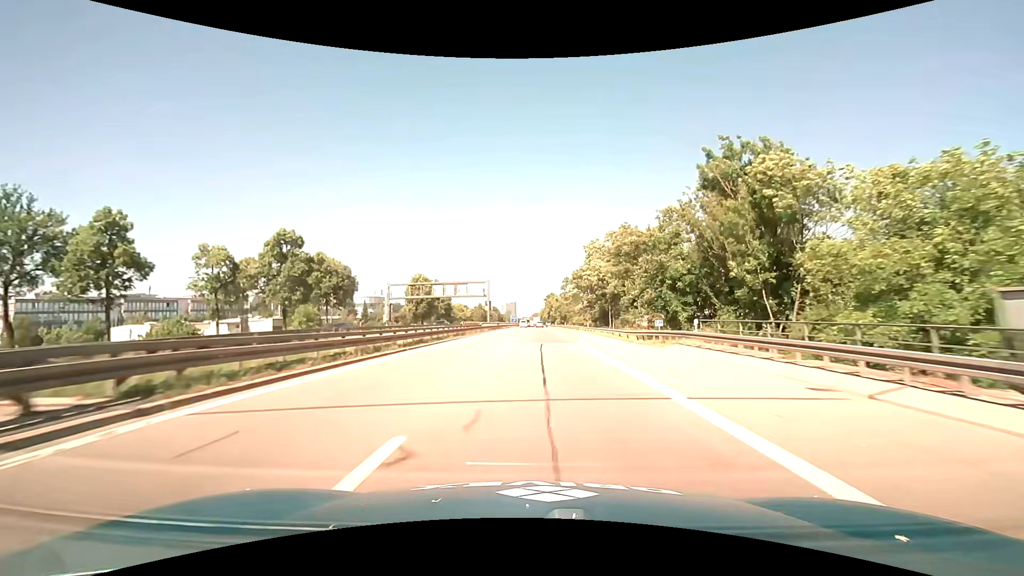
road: motorway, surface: asphalt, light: Day
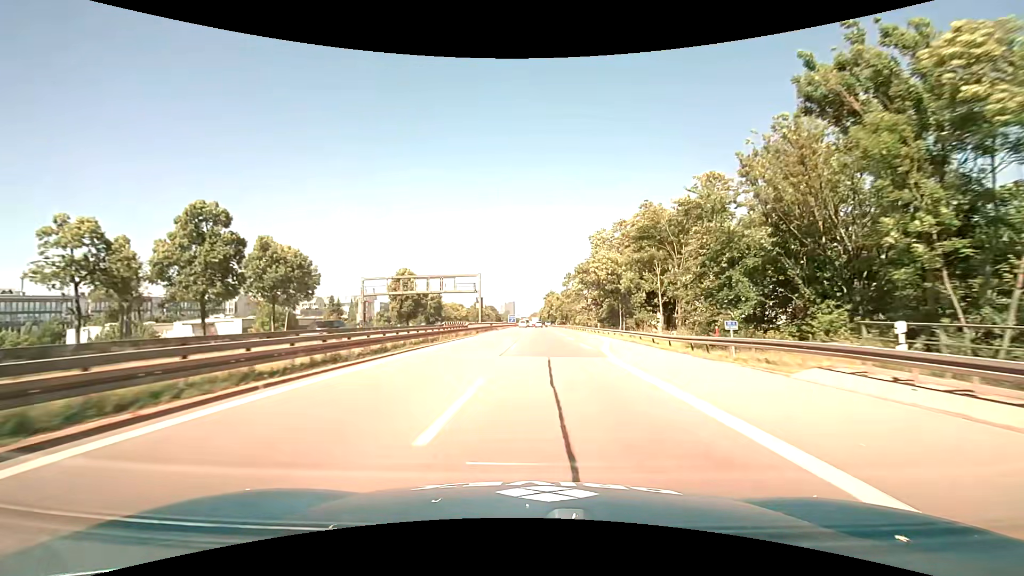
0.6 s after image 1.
(0.0, +12.1) m; 0°
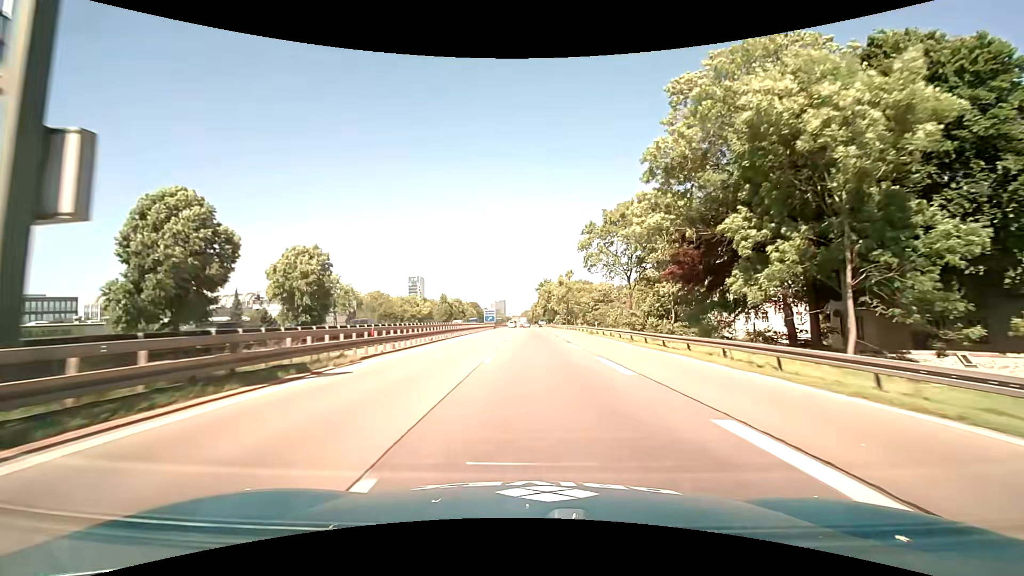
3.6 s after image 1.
(+1.0, +61.3) m; +1°
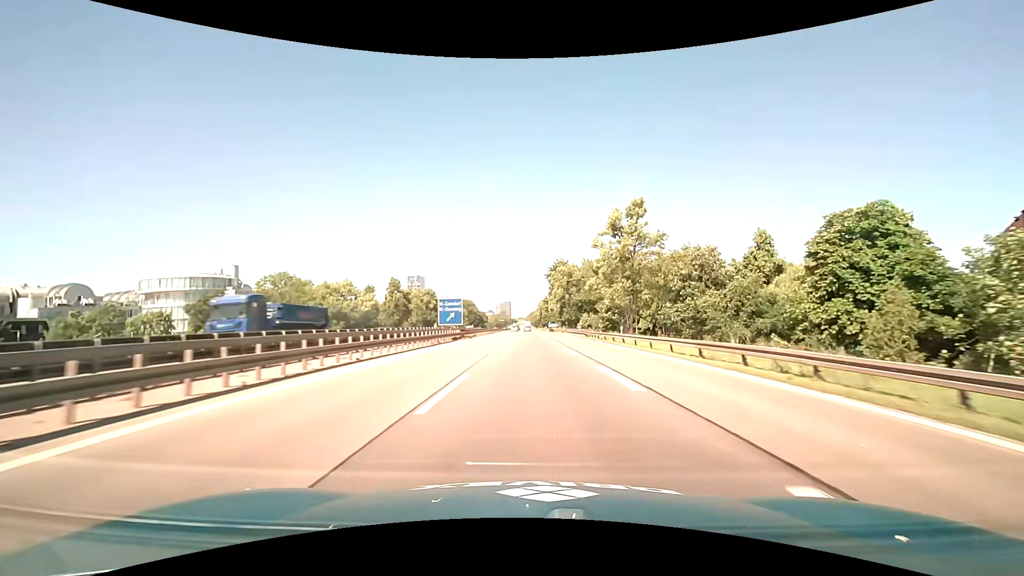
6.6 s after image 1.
(-0.2, +62.8) m; -1°
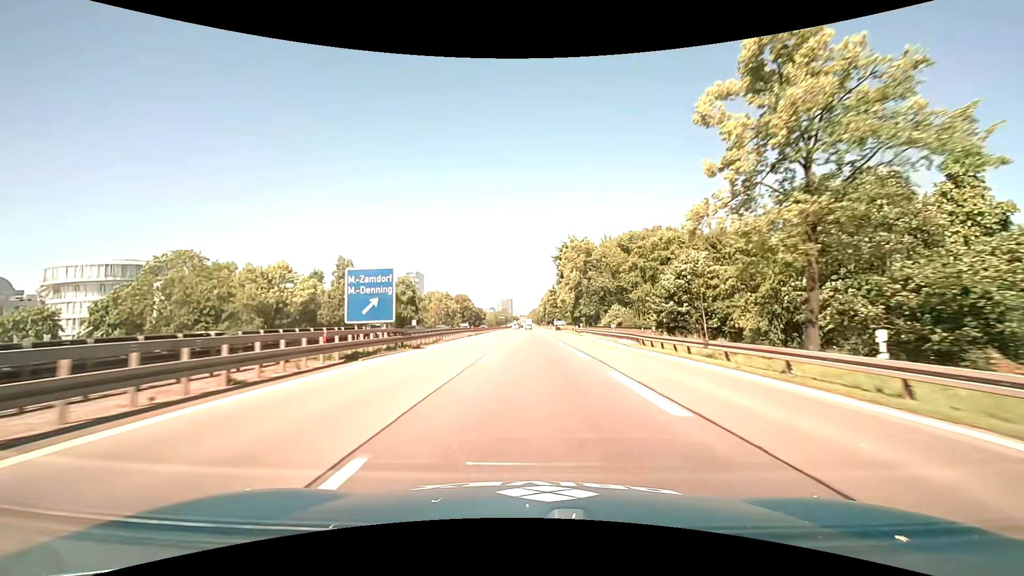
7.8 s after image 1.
(0.0, +27.2) m; 0°
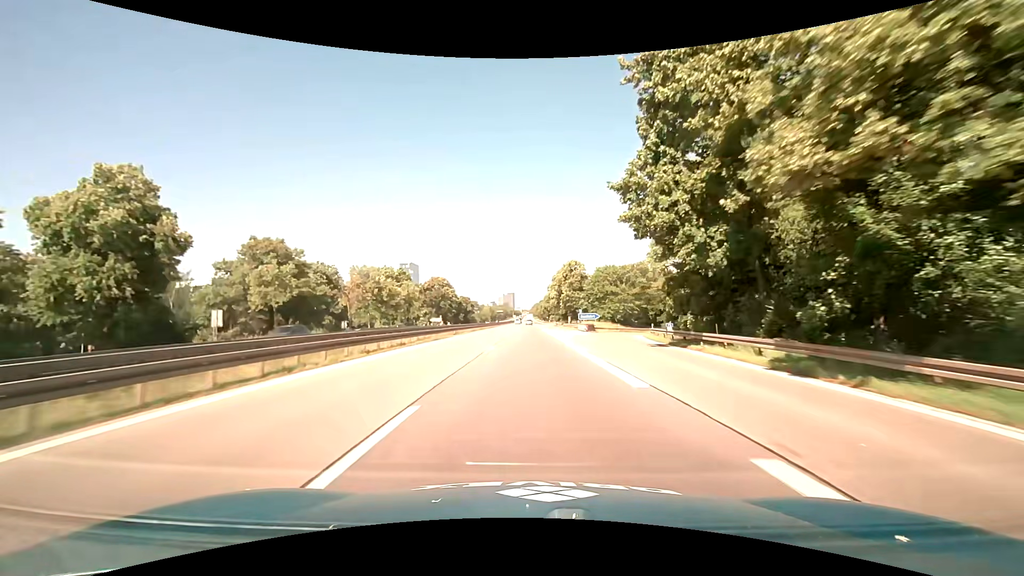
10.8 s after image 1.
(-0.3, +69.5) m; 0°
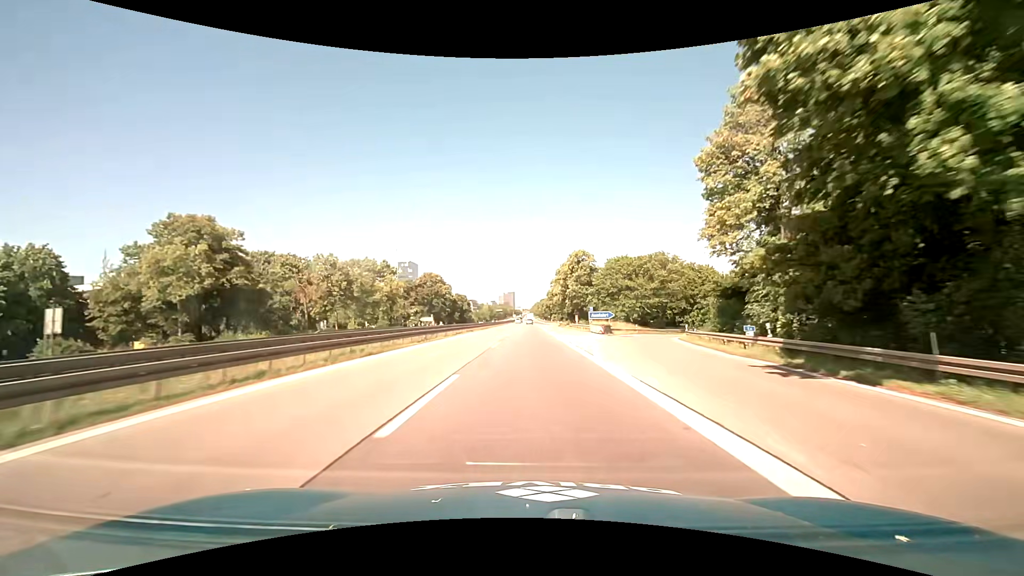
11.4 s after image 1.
(0.0, +13.7) m; 0°
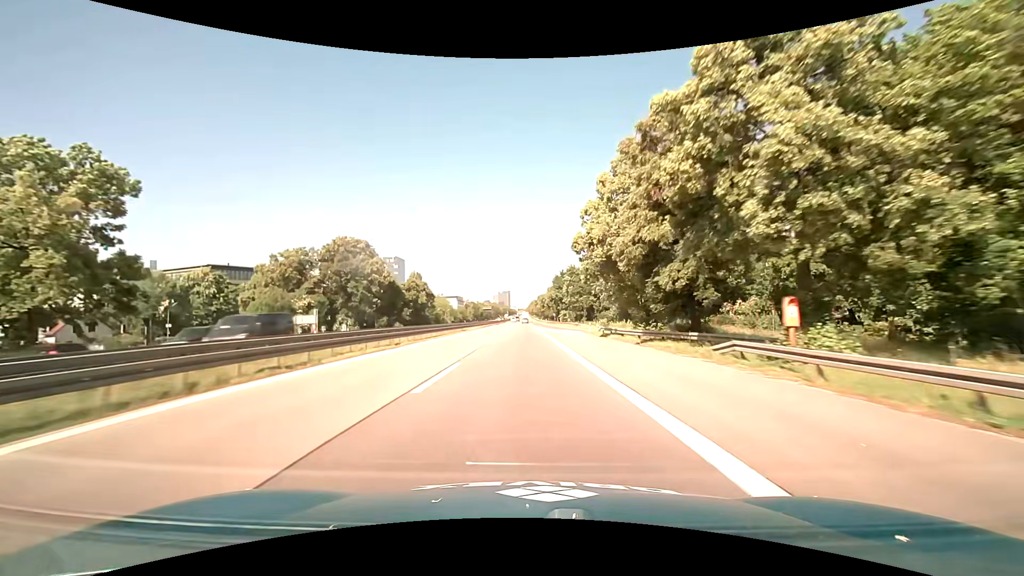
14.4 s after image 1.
(+0.2, +68.9) m; 0°
(0, +10) (0, +20) (0, +30) (0, +40) (0, +50) (0, +60) (0, +70) (0, +80) (0, +90) (0, +100) m
